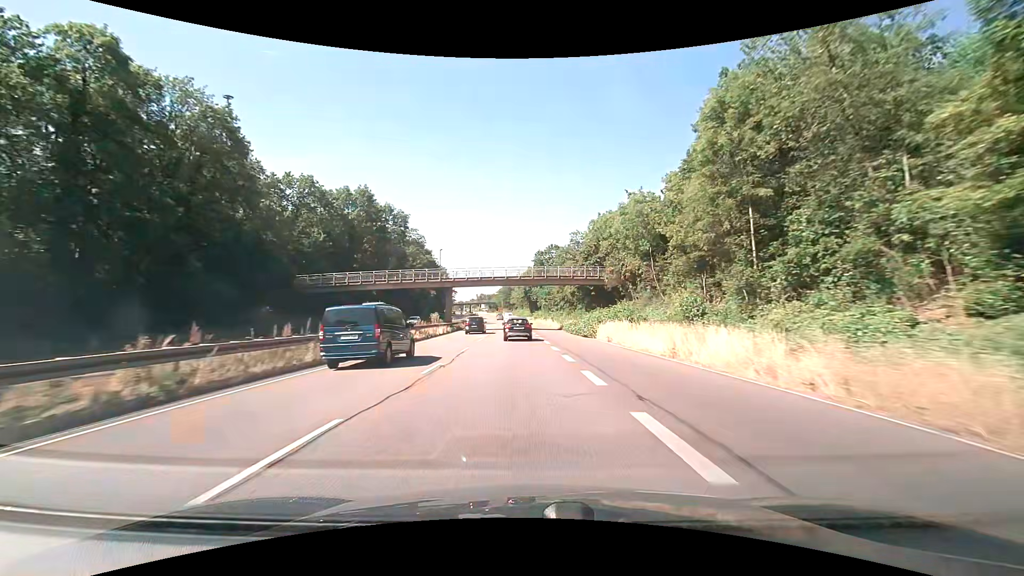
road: trunk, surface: asphalt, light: Day
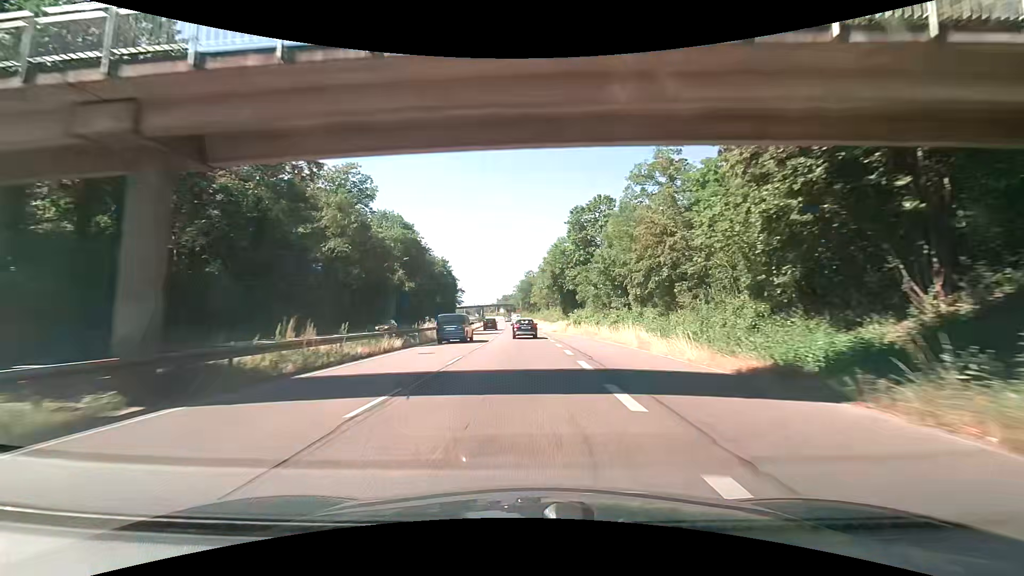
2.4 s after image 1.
(-1.3, +50.7) m; -3°
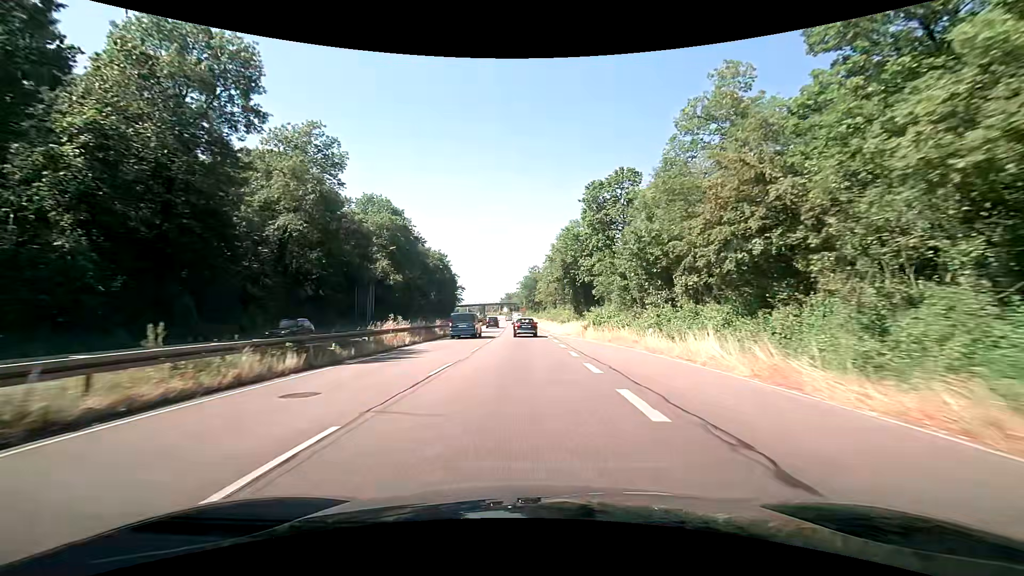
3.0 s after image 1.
(-0.1, +12.7) m; -1°
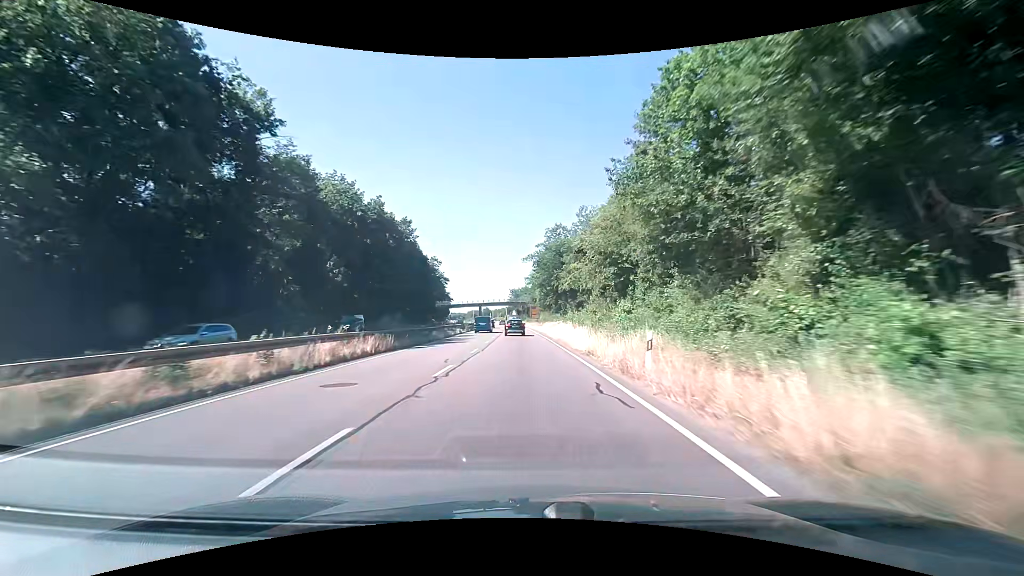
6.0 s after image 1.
(-0.3, +63.0) m; -1°
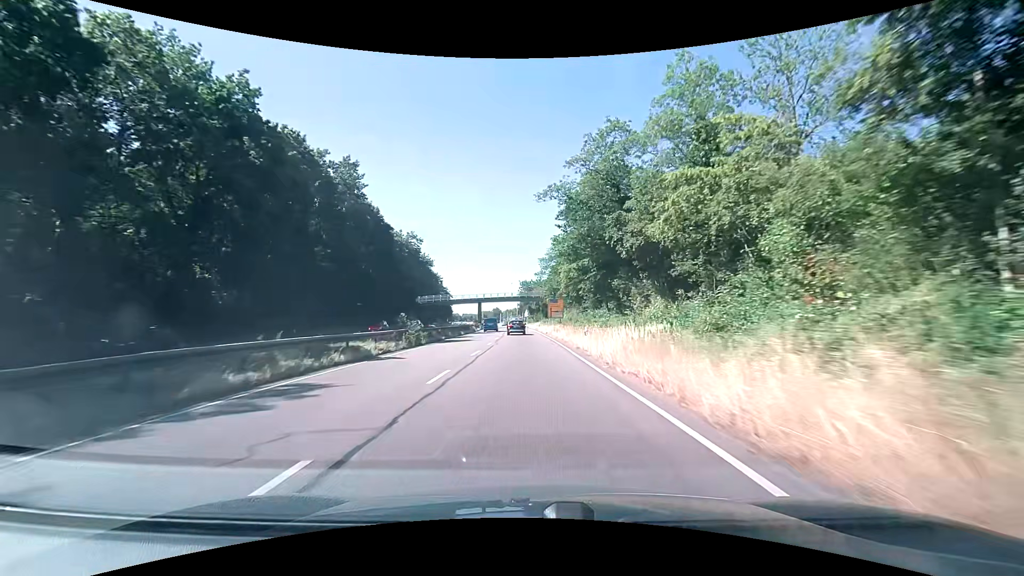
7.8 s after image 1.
(-0.3, +37.2) m; -1°
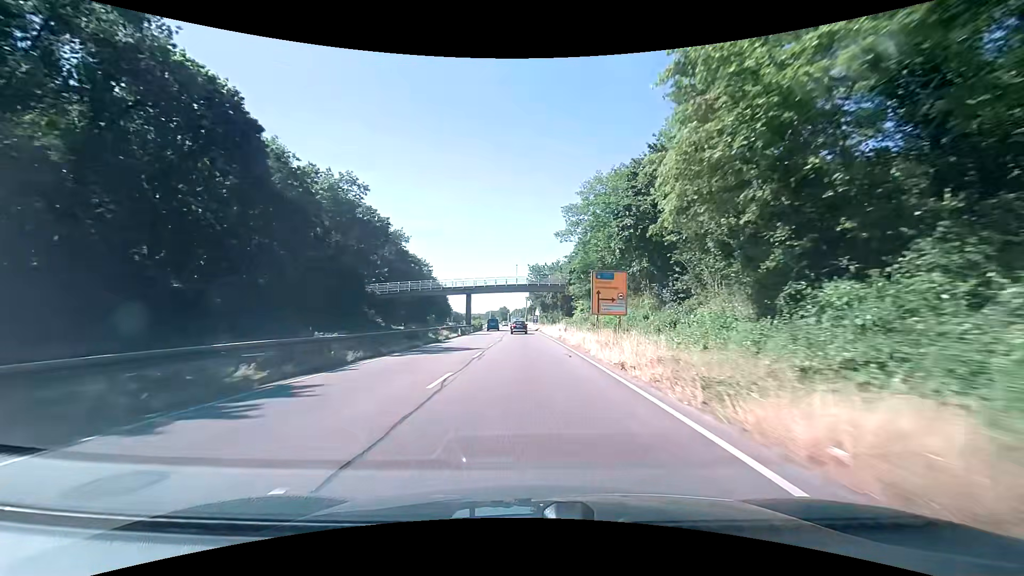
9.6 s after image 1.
(-0.3, +36.8) m; -1°
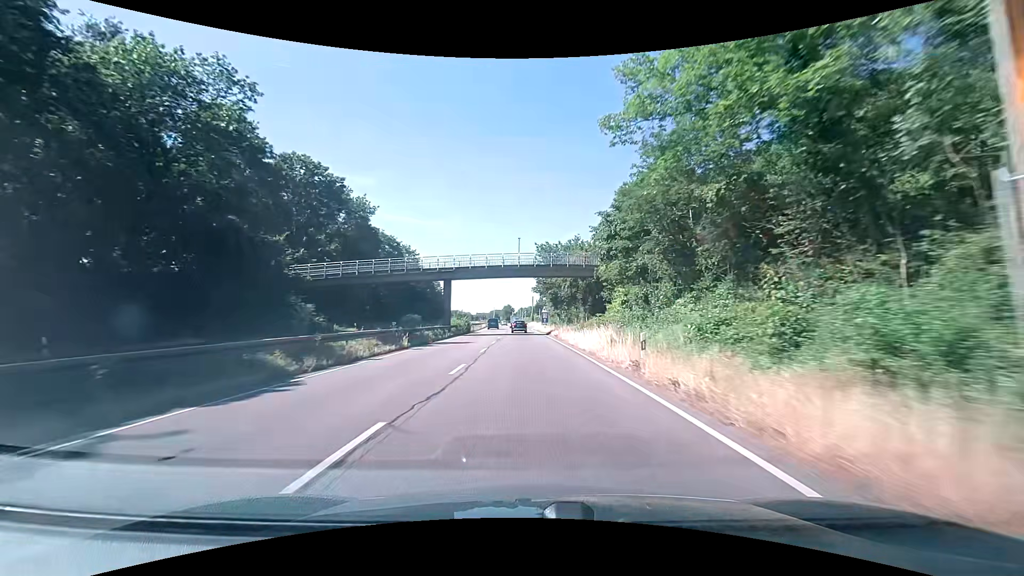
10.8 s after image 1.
(0.0, +24.4) m; 0°
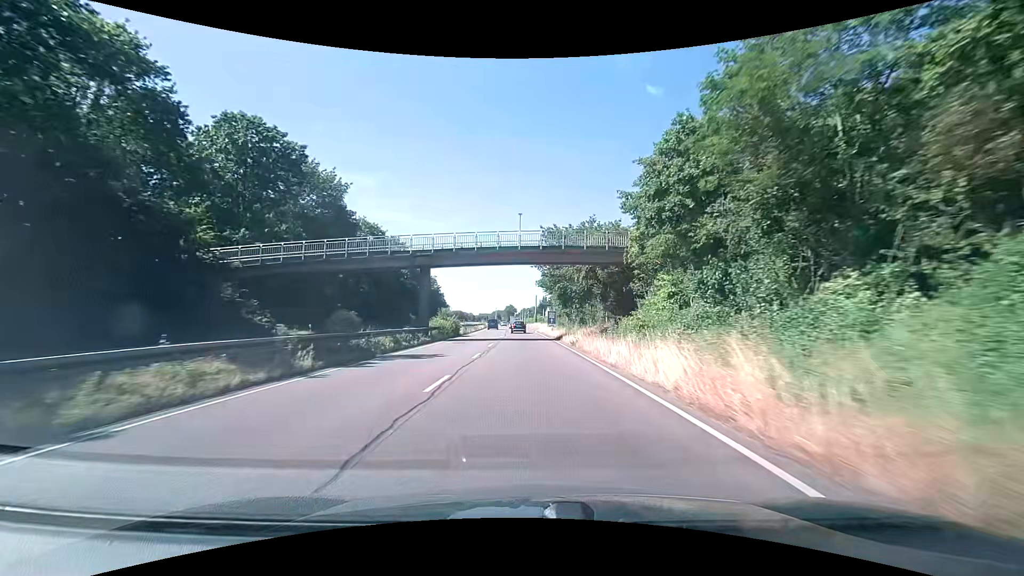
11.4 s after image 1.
(-0.1, +12.2) m; -1°
